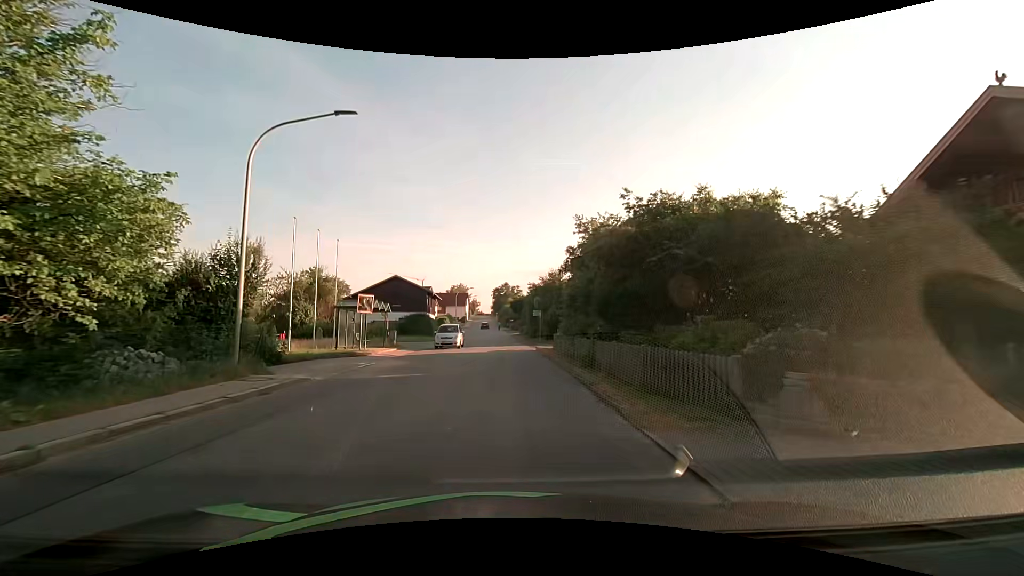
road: tertiary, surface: asphalt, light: Day
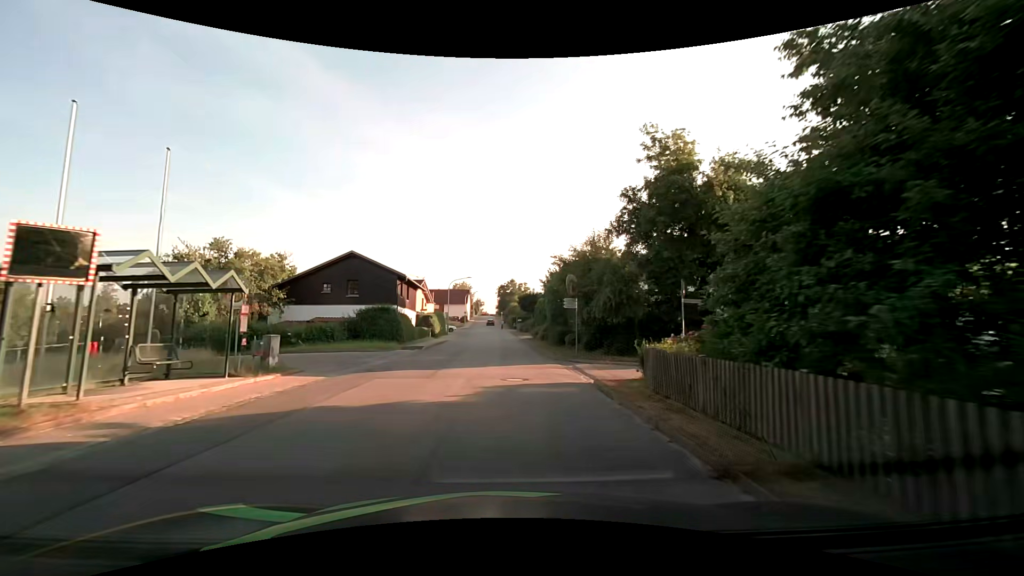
(-0.1, +18.3) m; -1°
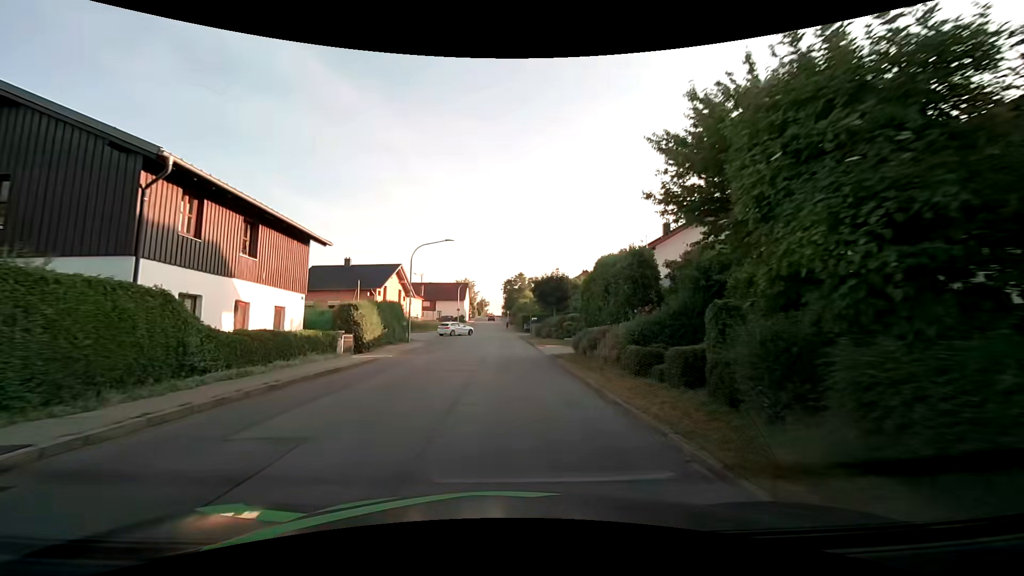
(+0.2, +27.5) m; 0°
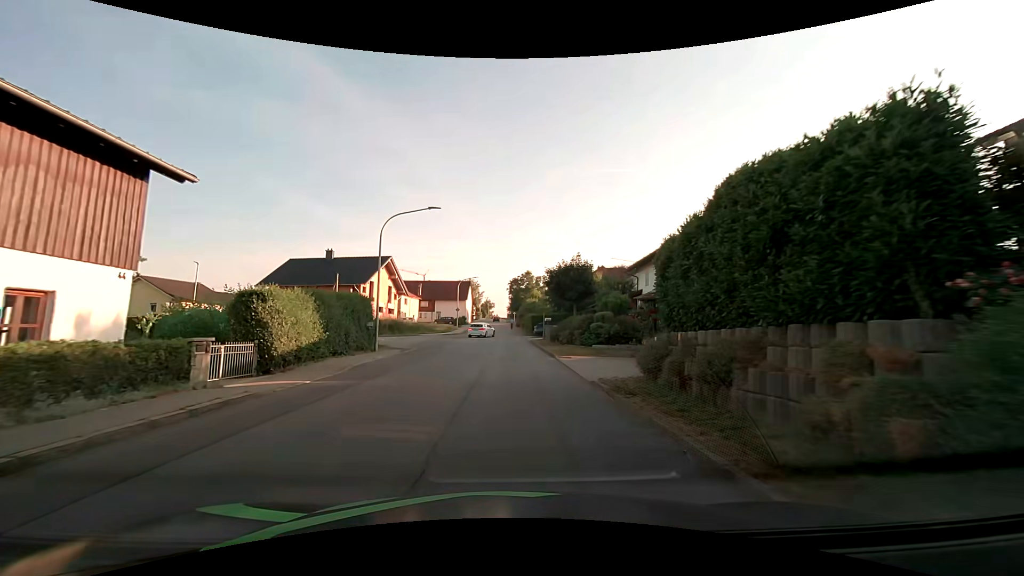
(-0.1, +10.1) m; 0°
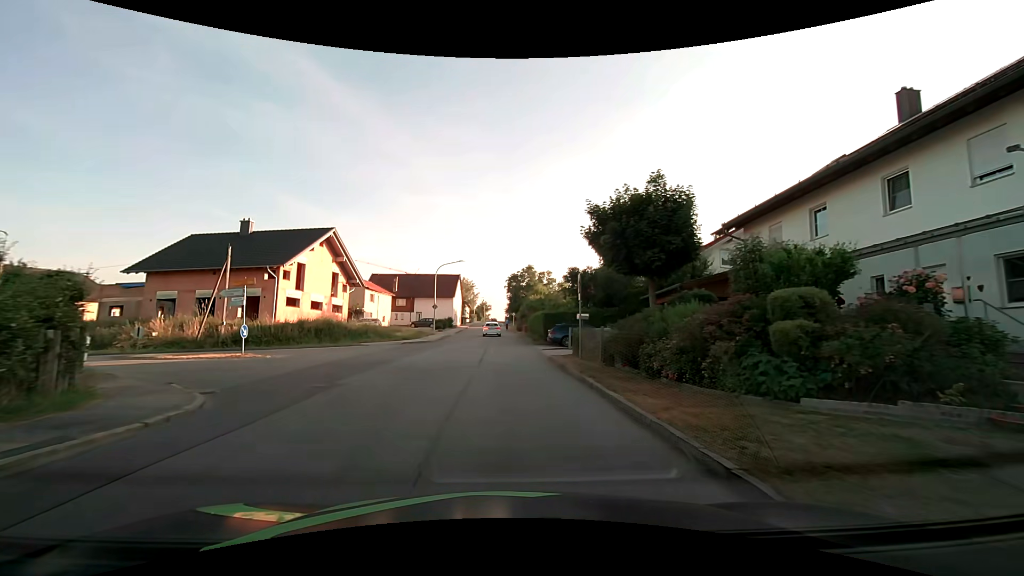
(-0.1, +20.1) m; 0°
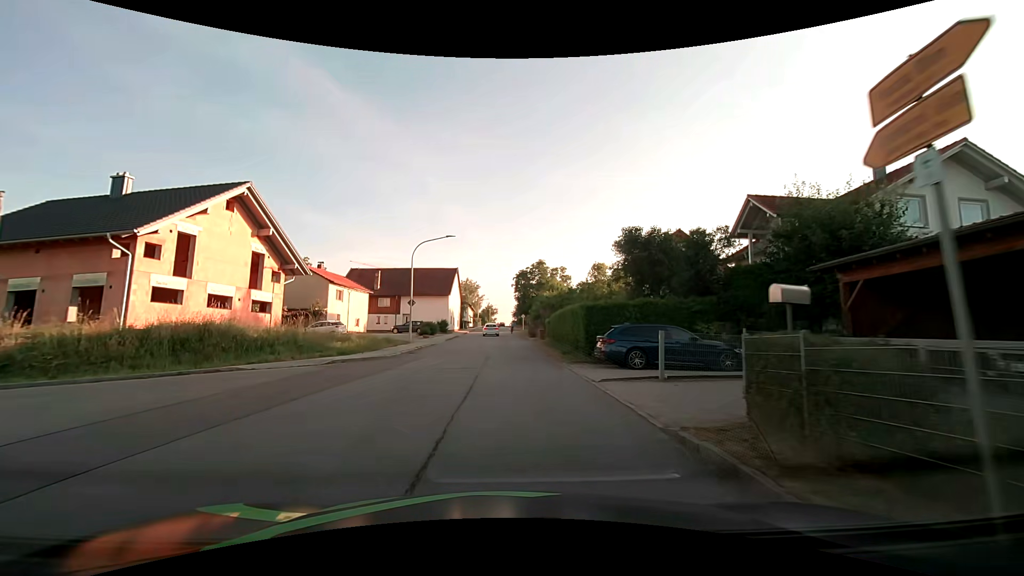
(0.0, +15.4) m; 0°
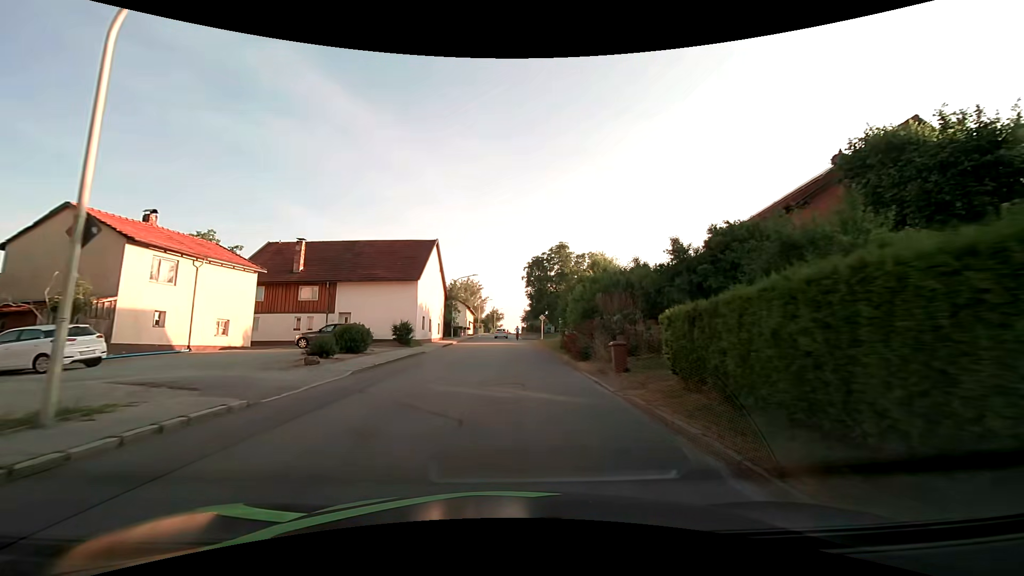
(-0.3, +26.7) m; -1°
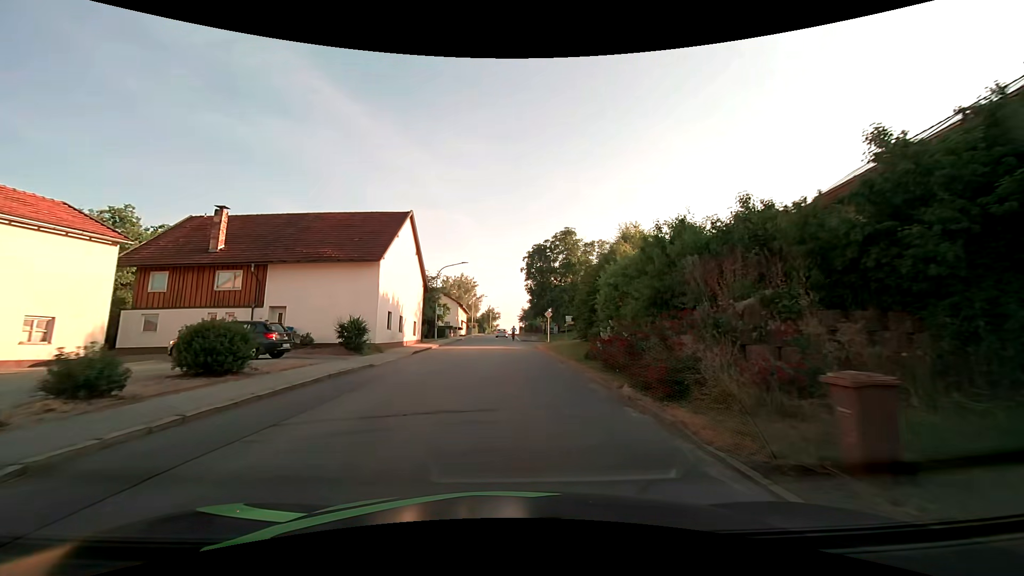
(0.0, +10.4) m; +1°
